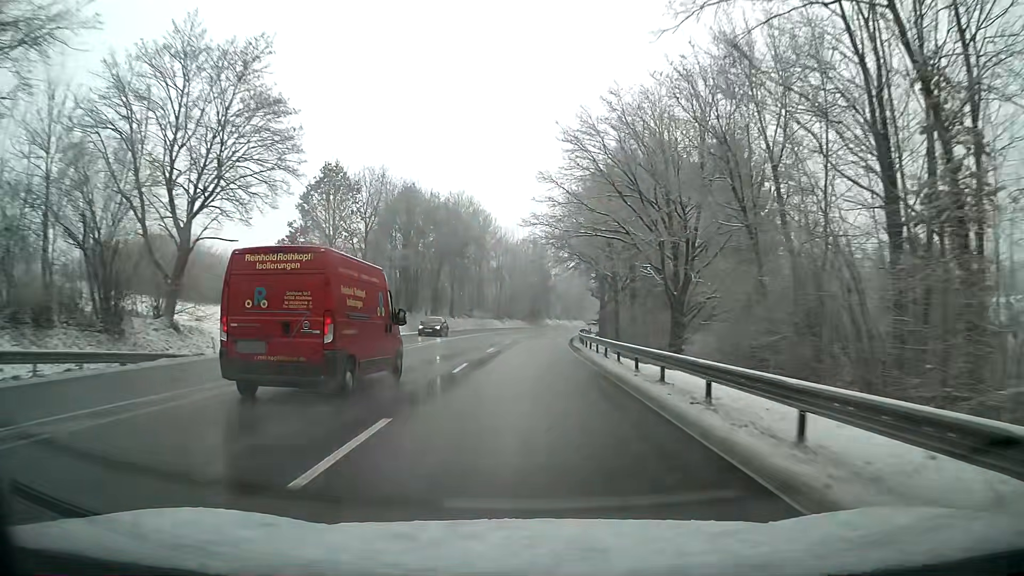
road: primary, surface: asphalt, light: Day
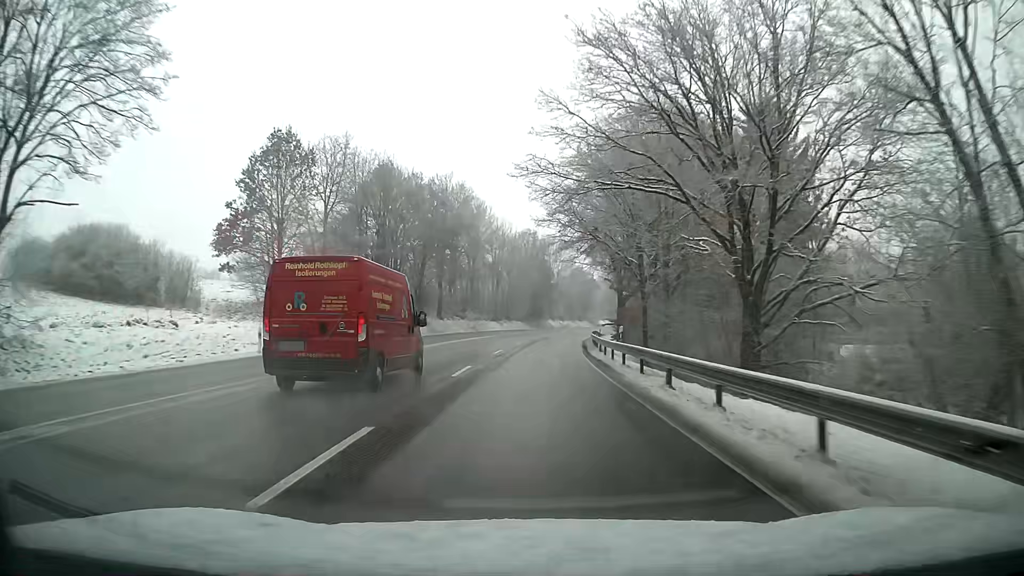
(0.0, +12.7) m; 0°
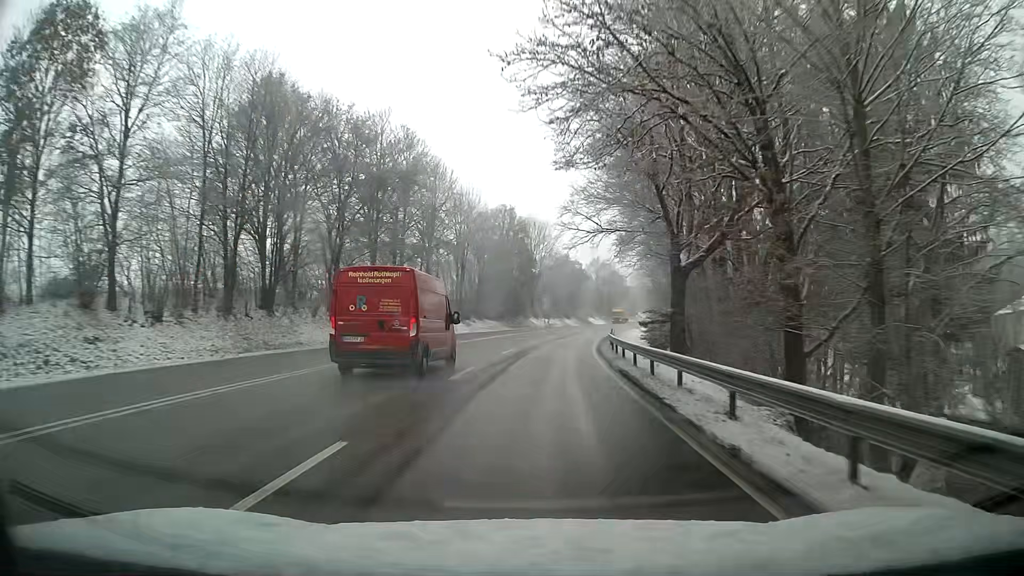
(+0.3, +25.3) m; +2°
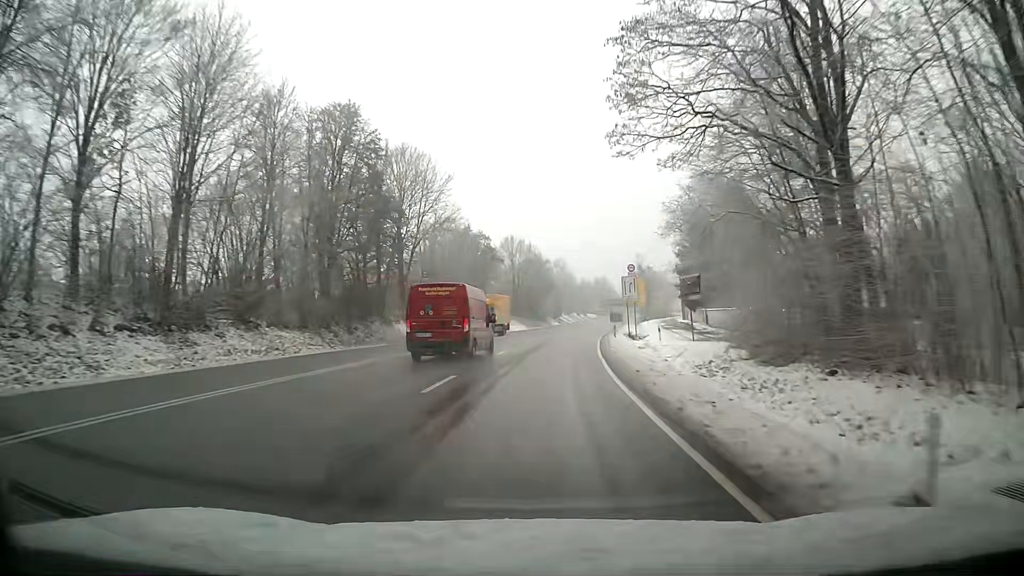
(+3.2, +50.5) m; +8°
